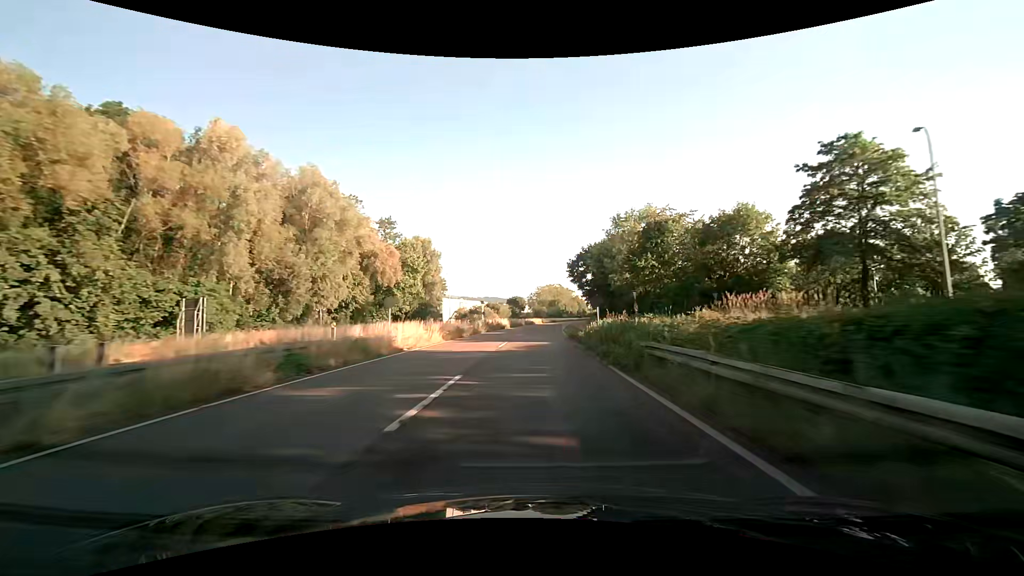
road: trunk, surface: asphalt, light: Day
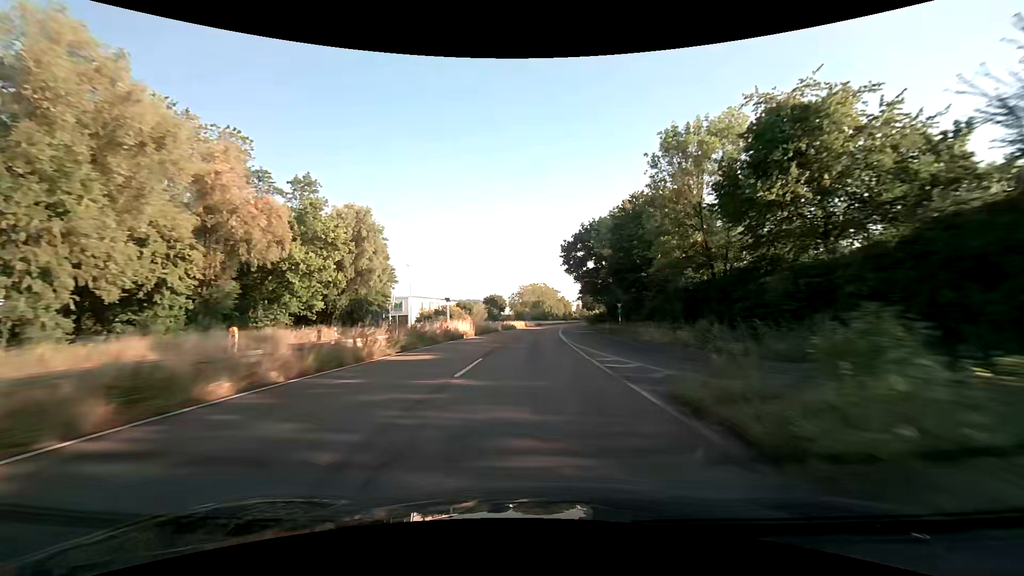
(+0.8, +29.9) m; +3°
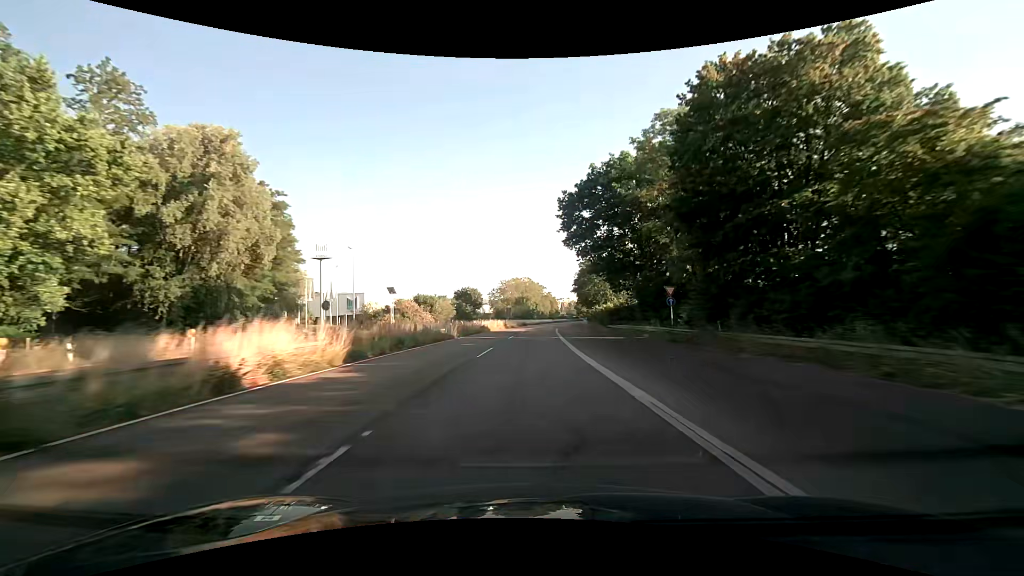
(+0.6, +29.9) m; +2°
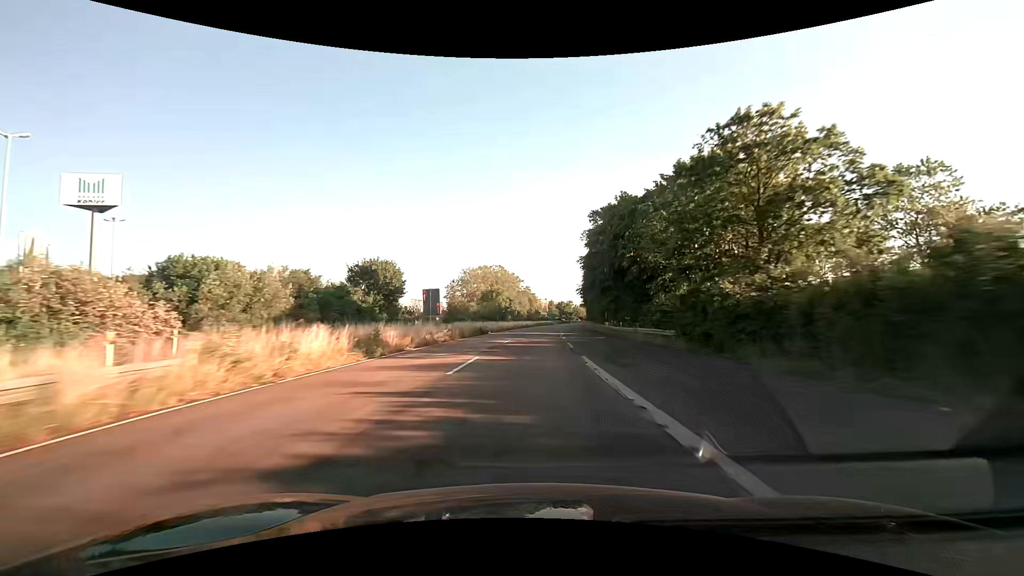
(+1.4, +59.5) m; +3°
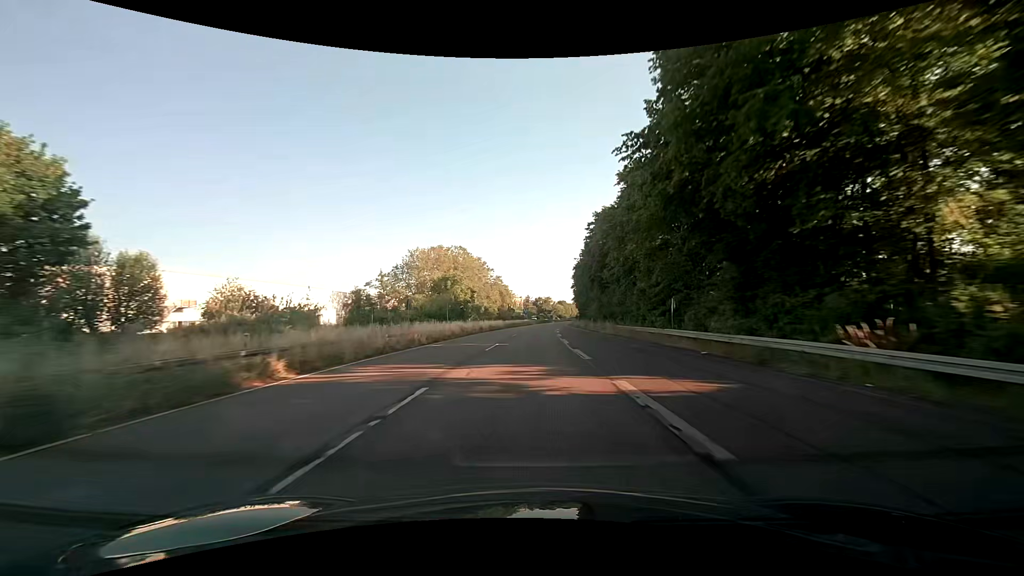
(+1.3, +44.5) m; +3°
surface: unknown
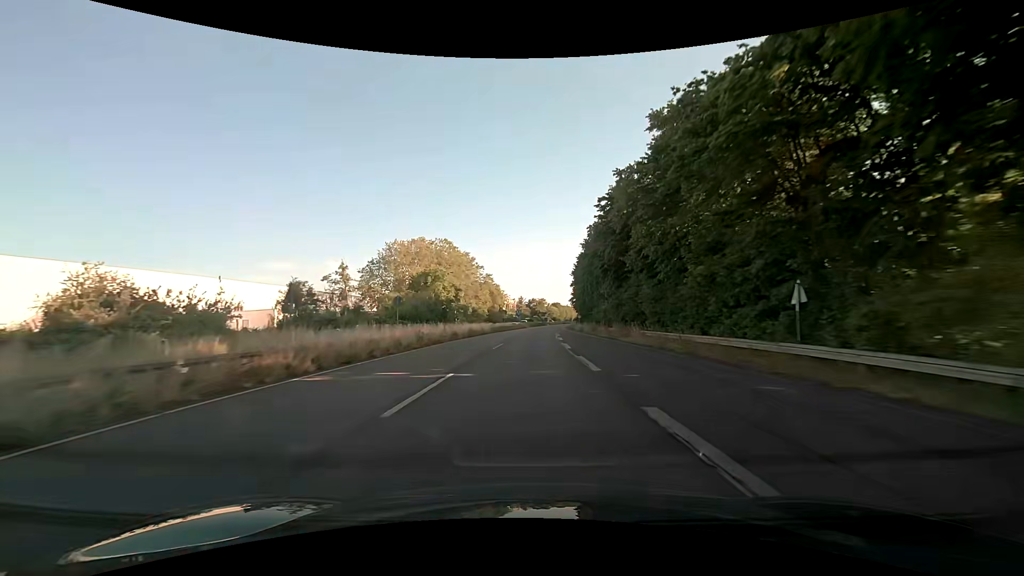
(+0.1, +14.8) m; +1°
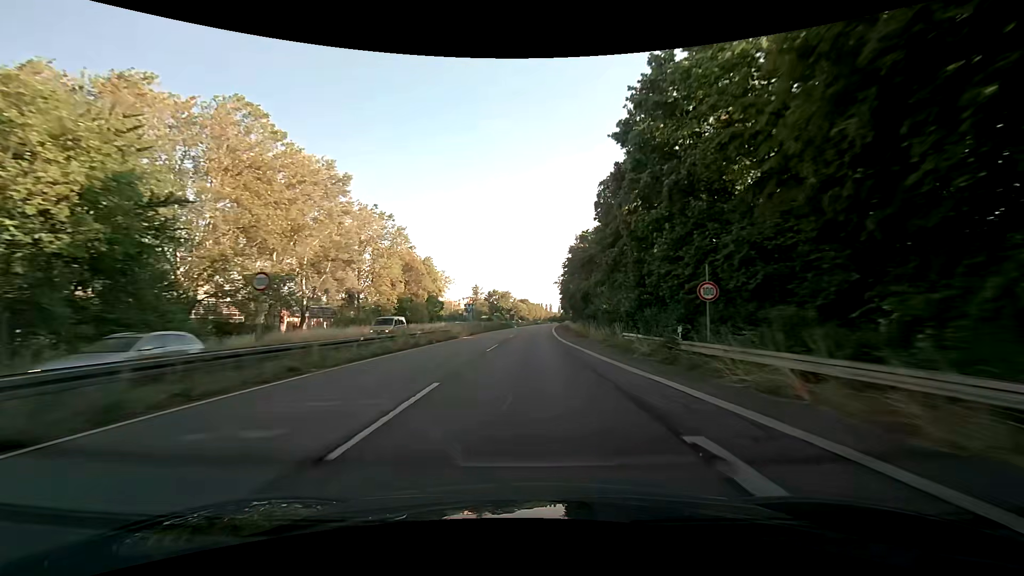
(+2.8, +74.1) m; +4°
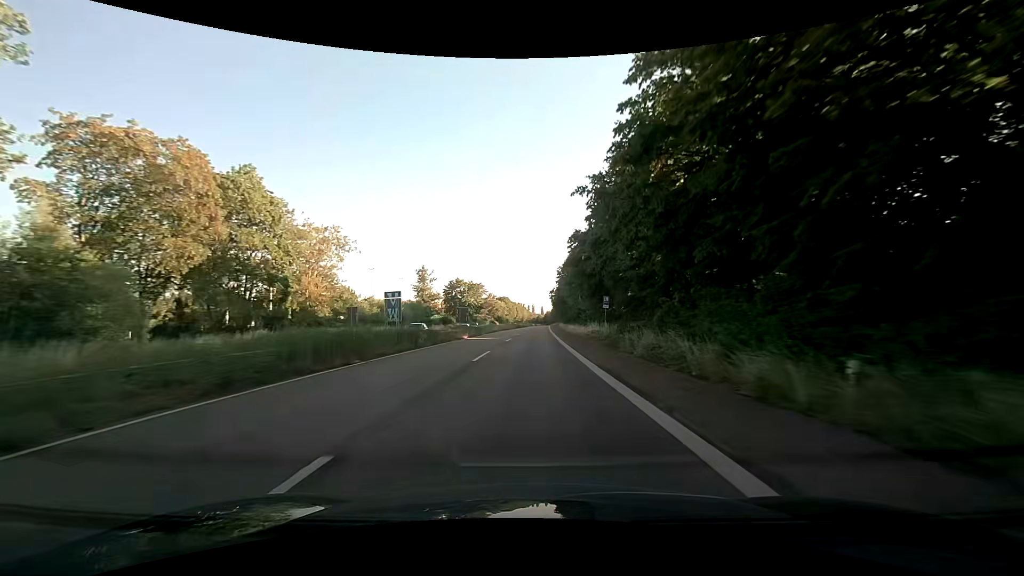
(+1.2, +59.7) m; +2°
(0, +10) (0, +20) (0, +30) (0, +40) (+1, +50) (+1, +60) (+1, +70) (+2, +80) (+2, +90) (+2, +100) m
